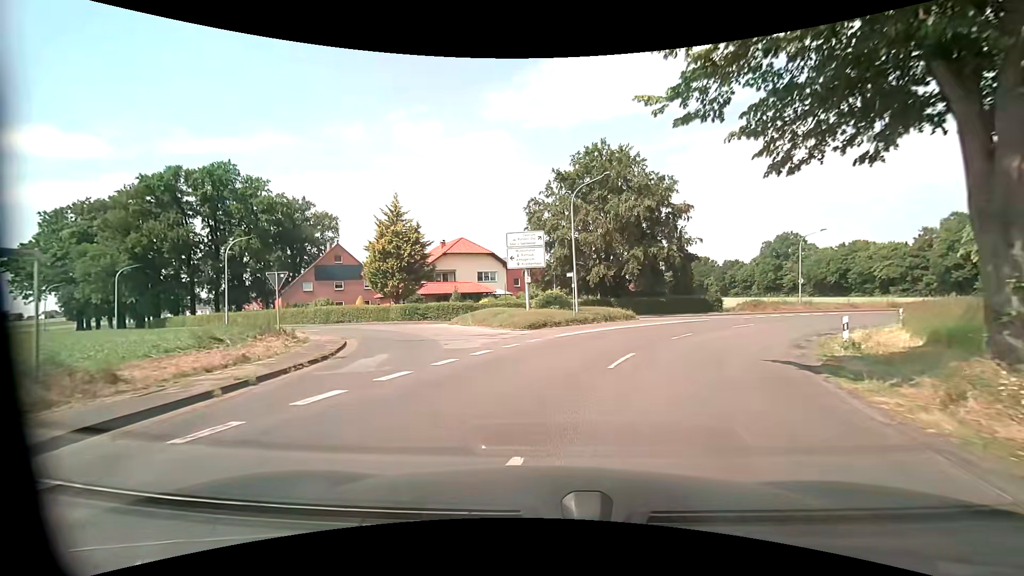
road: secondary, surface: asphalt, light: Day
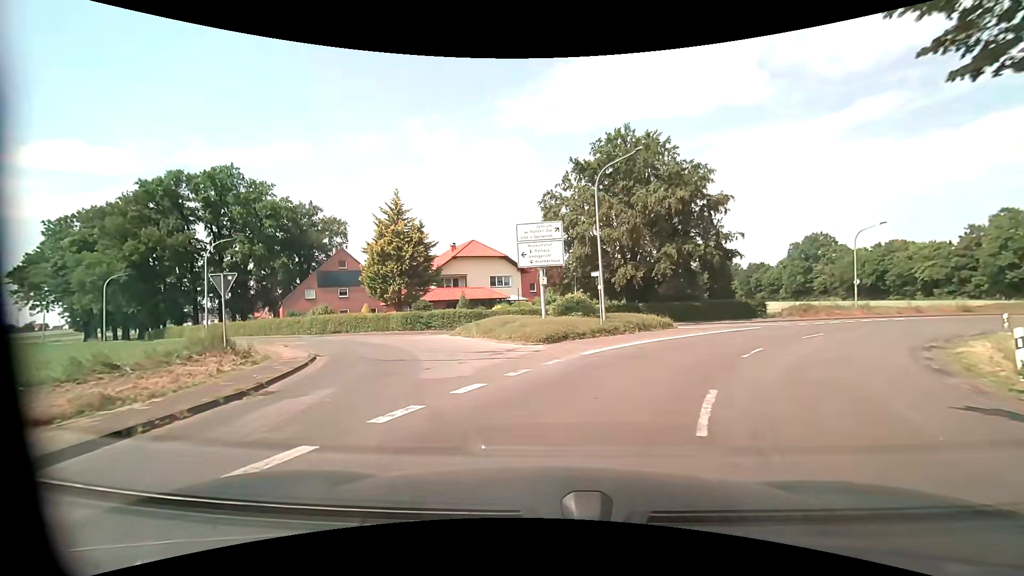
(0.0, +4.8) m; -2°
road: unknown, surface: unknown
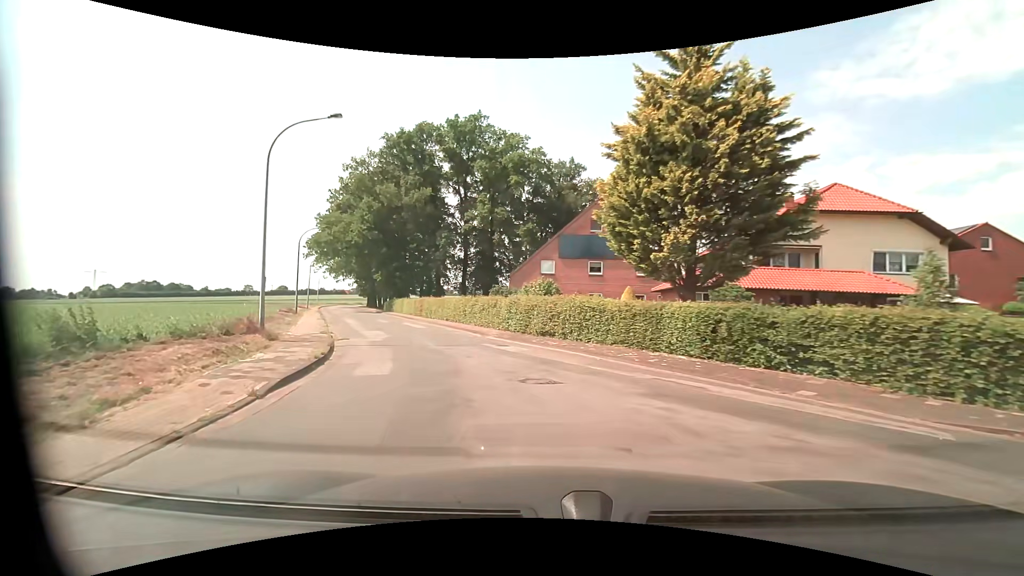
(-6.5, +24.4) m; -31°
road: unclassified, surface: asphalt
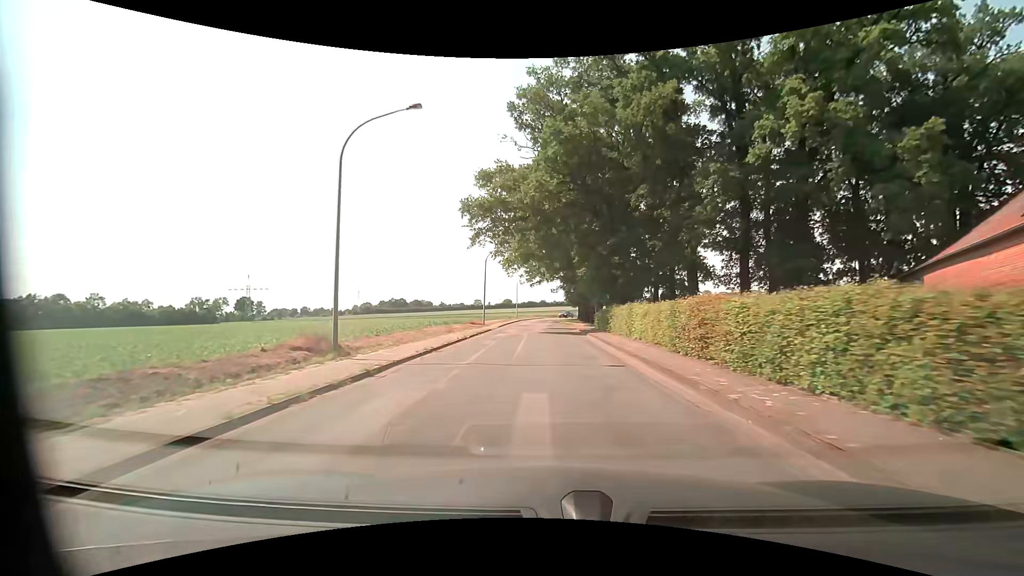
(-7.8, +29.3) m; -25°
(0, +10) (0, +20) (0, +30) (0, +40) (0, +50) (0, +60) (0, +70) (+1, +80) (+2, +90) (+5, +100) m
